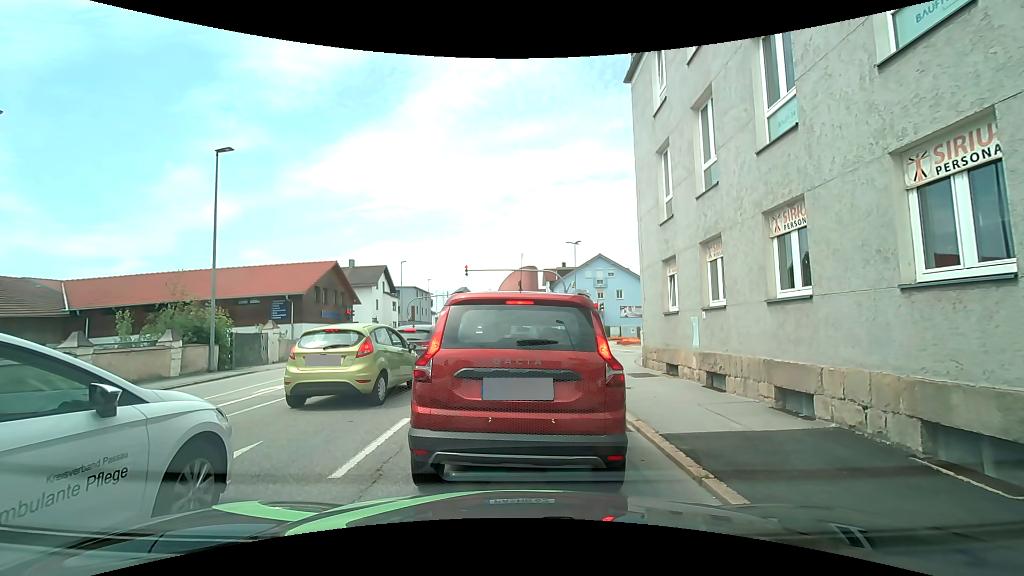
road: tertiary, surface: asphalt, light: Day
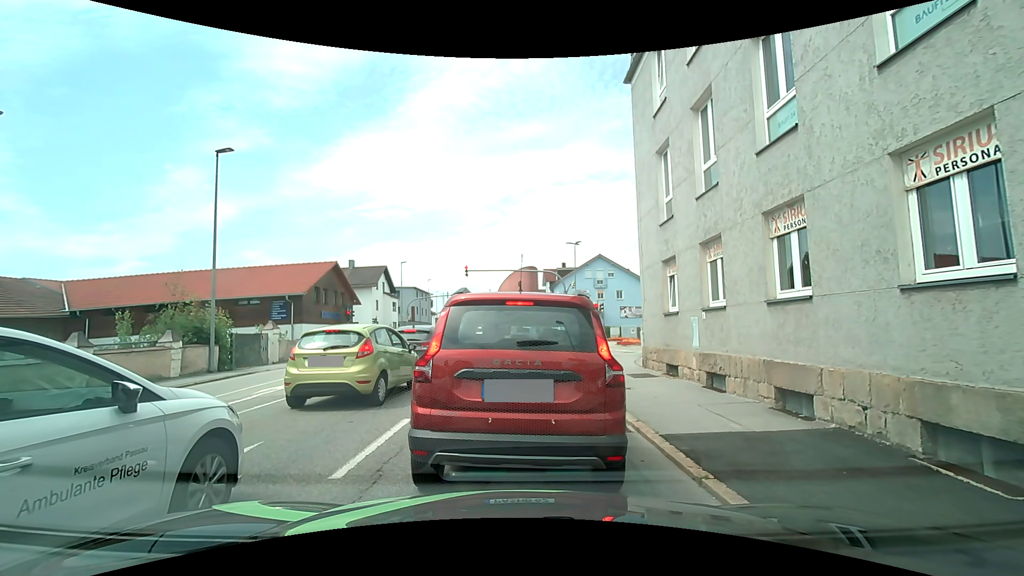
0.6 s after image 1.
(0.0, 0.0) m; 0°
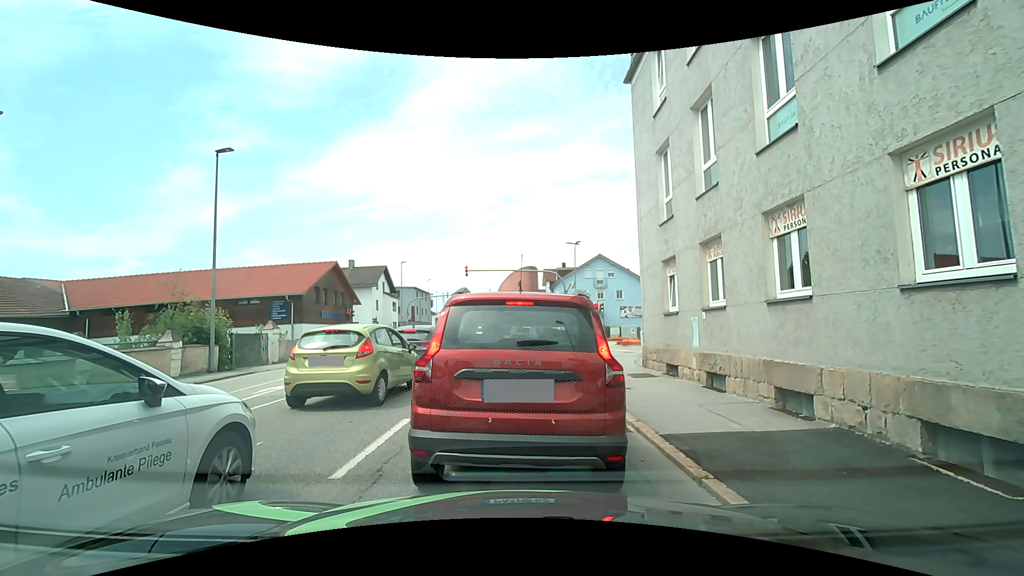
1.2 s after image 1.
(0.0, 0.0) m; 0°
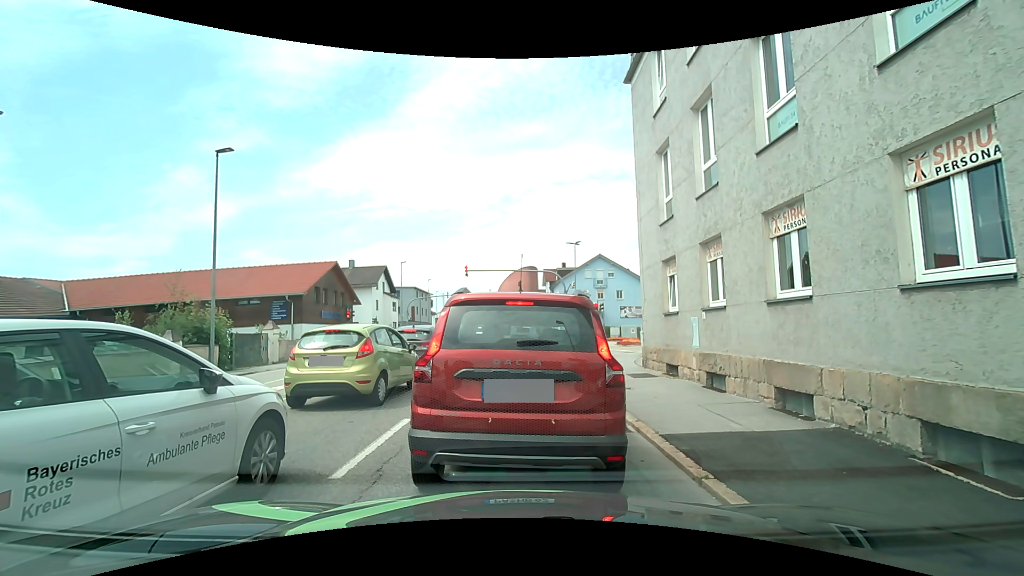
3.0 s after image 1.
(0.0, 0.0) m; 0°
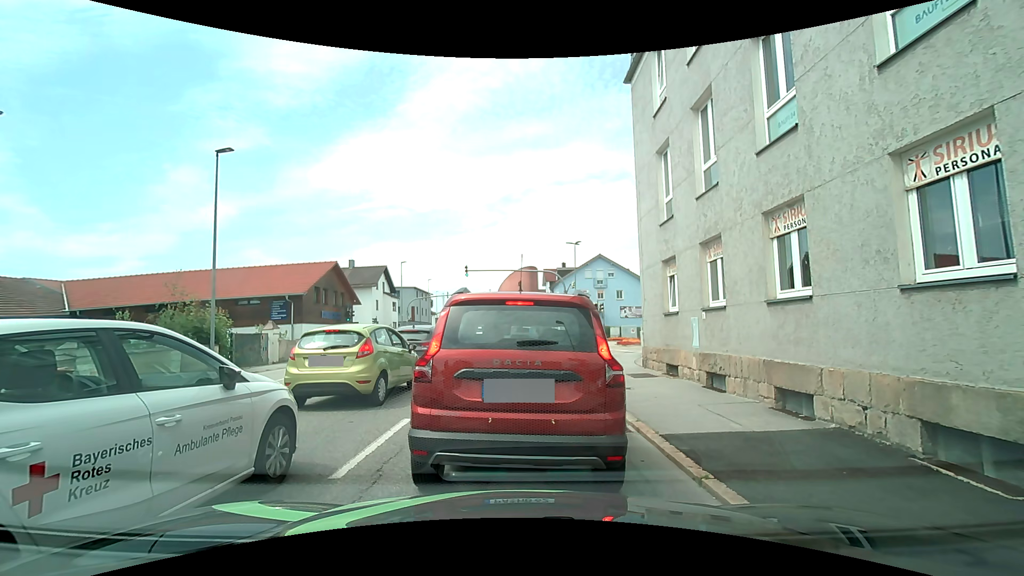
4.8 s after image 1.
(0.0, 0.0) m; 0°
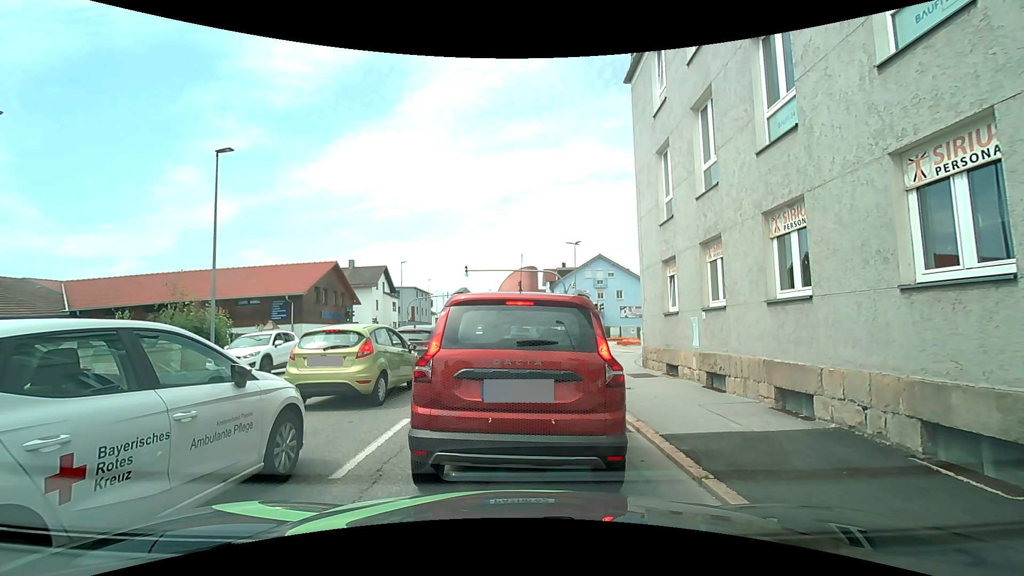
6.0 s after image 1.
(0.0, 0.0) m; 0°
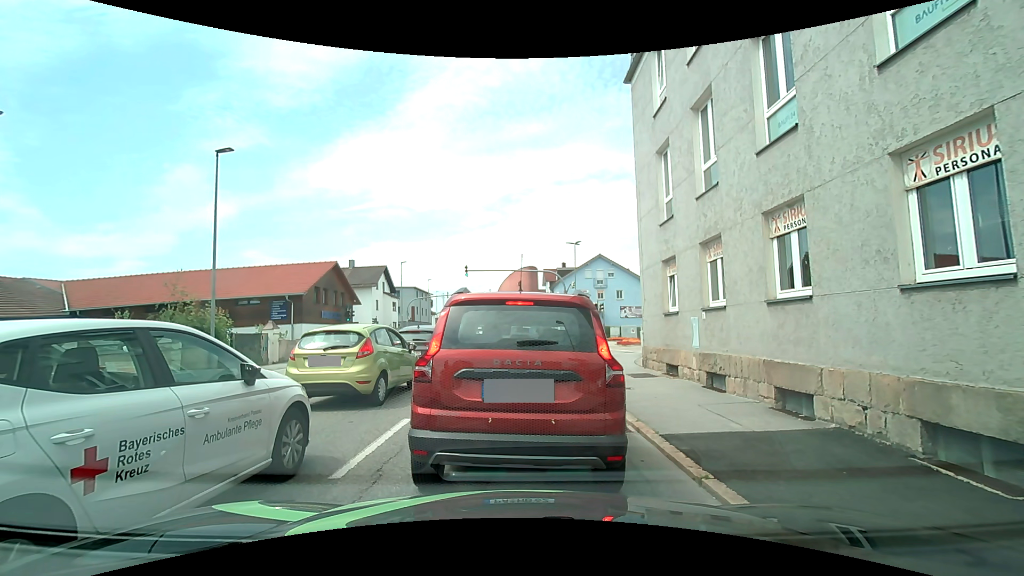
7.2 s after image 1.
(0.0, 0.0) m; 0°
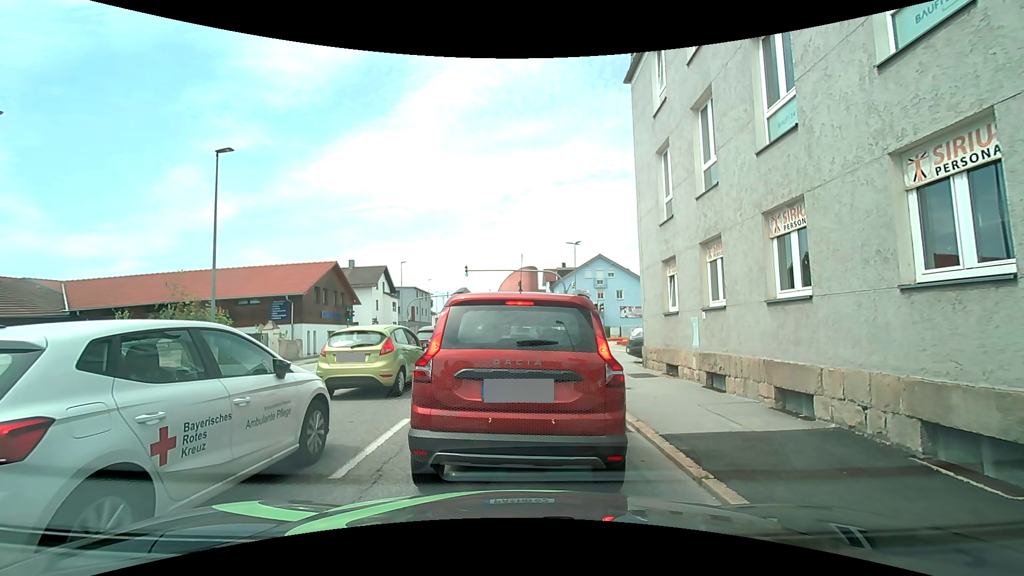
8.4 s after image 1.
(0.0, 0.0) m; 0°
